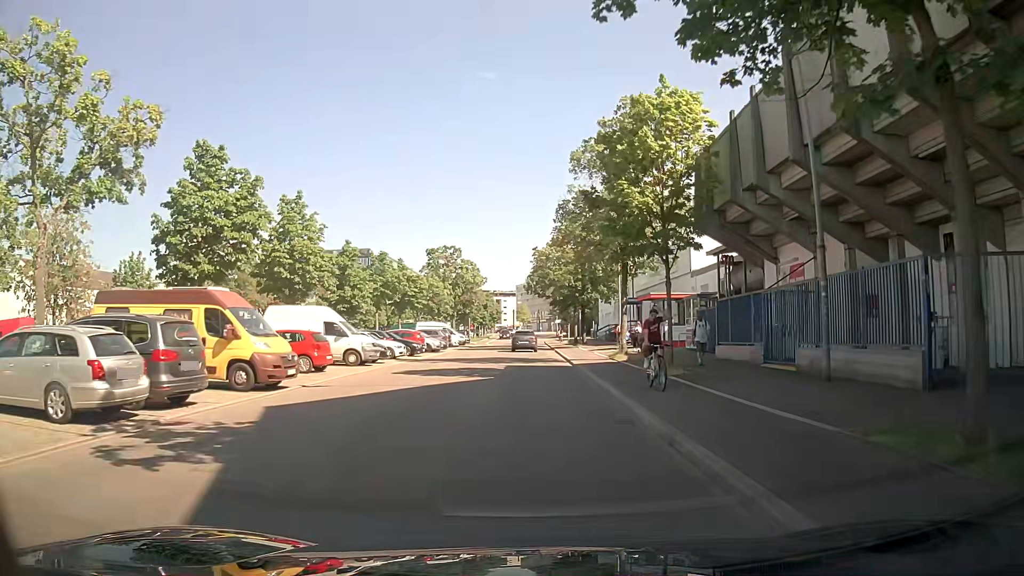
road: residential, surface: asphalt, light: Day
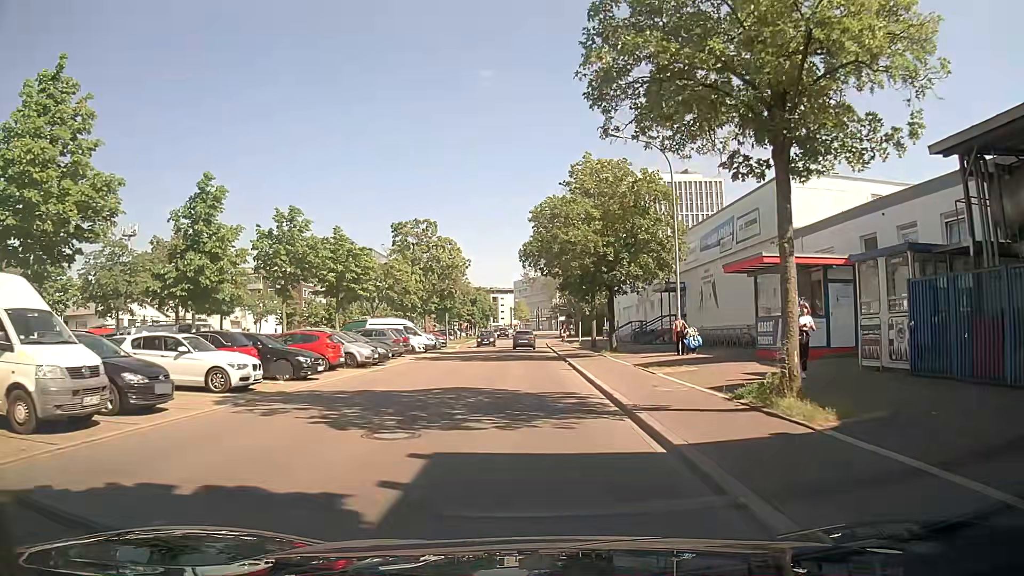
(-0.1, +19.3) m; 0°
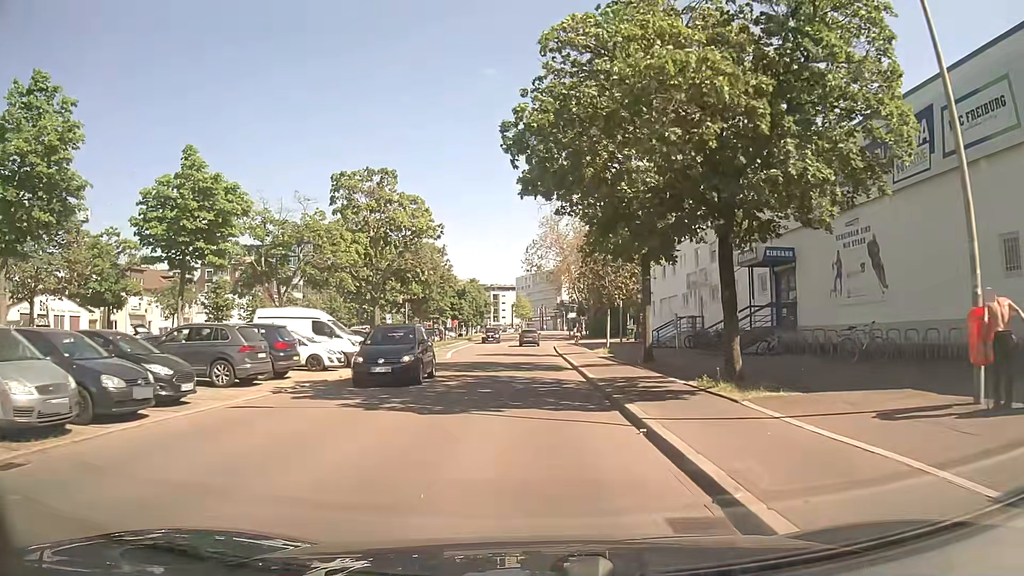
(+0.1, +19.5) m; -1°
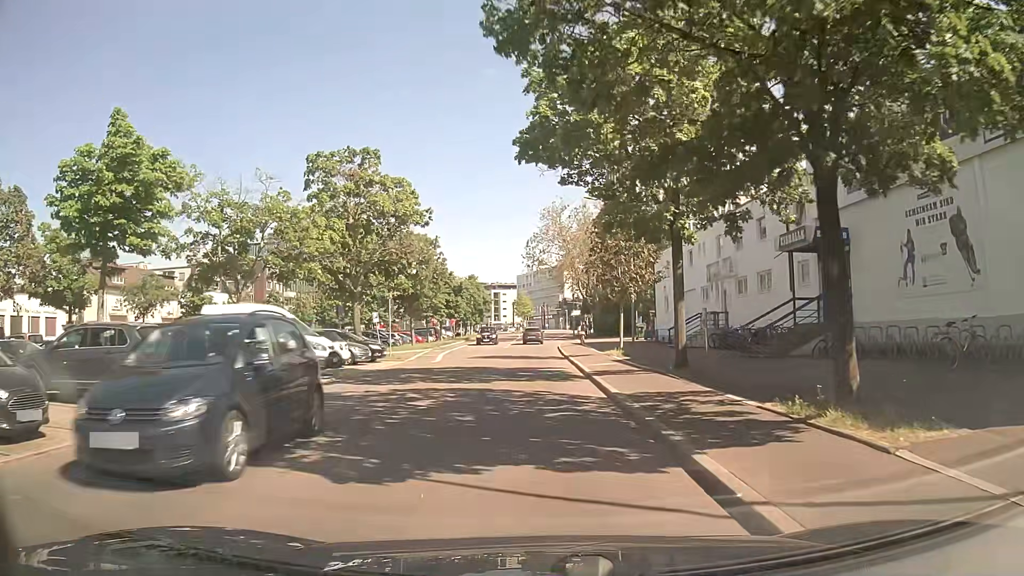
(+0.1, +4.9) m; 0°
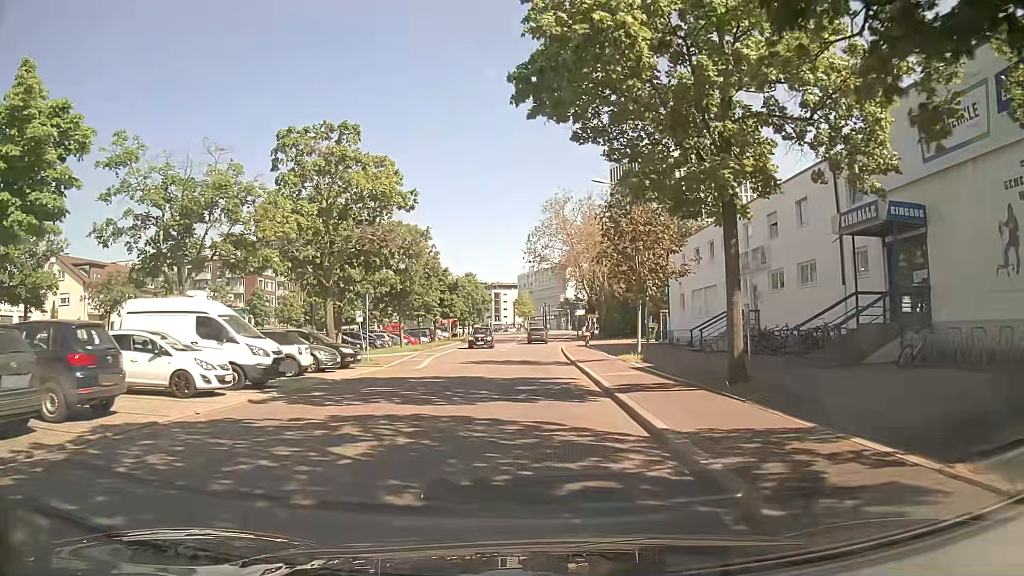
(0.0, +4.9) m; 0°
